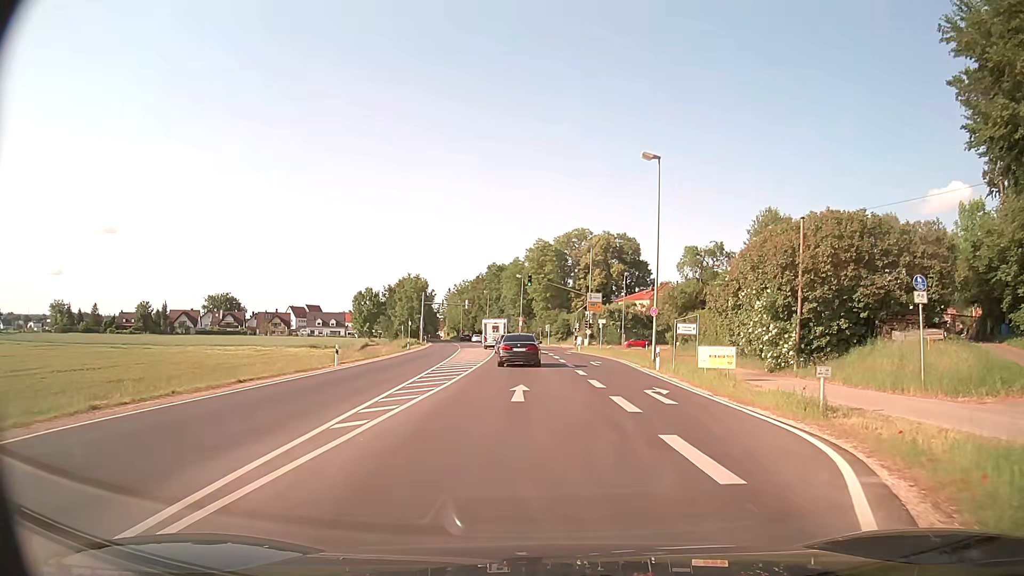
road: secondary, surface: asphalt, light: Day
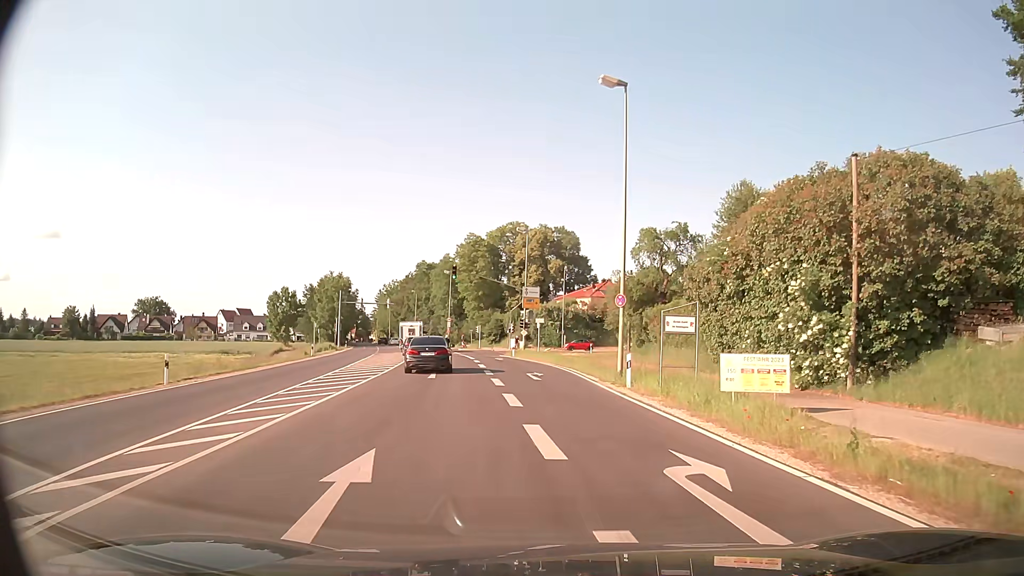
(+0.5, +10.5) m; +6°
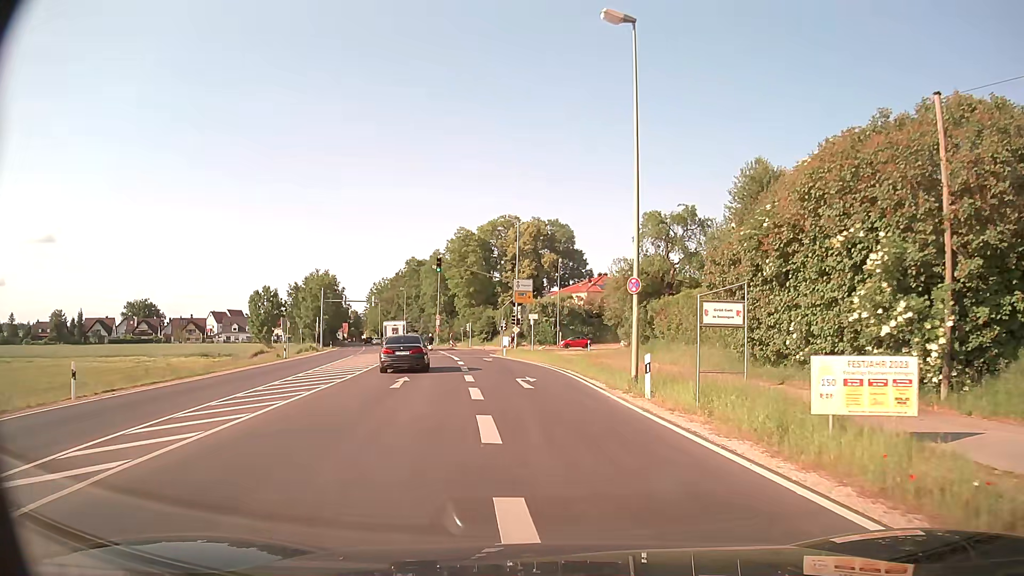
(0.0, +5.0) m; 0°
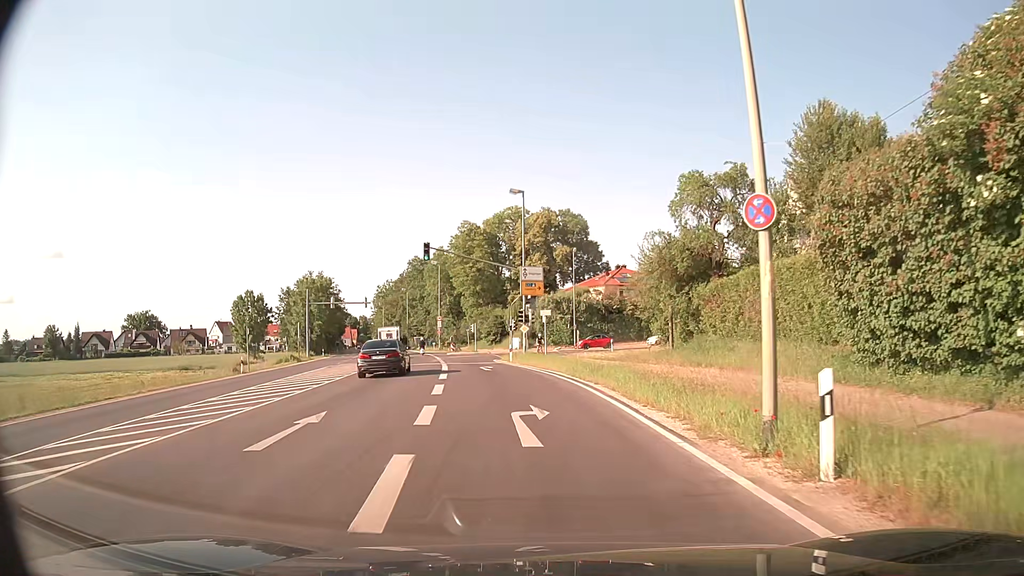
(-0.1, +9.9) m; -1°
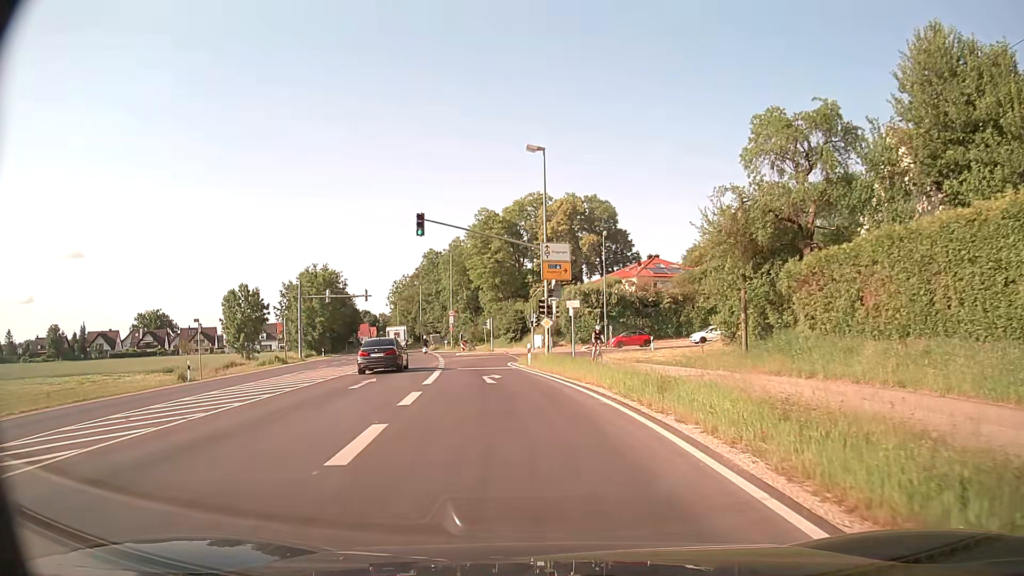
(-0.2, +9.5) m; -2°
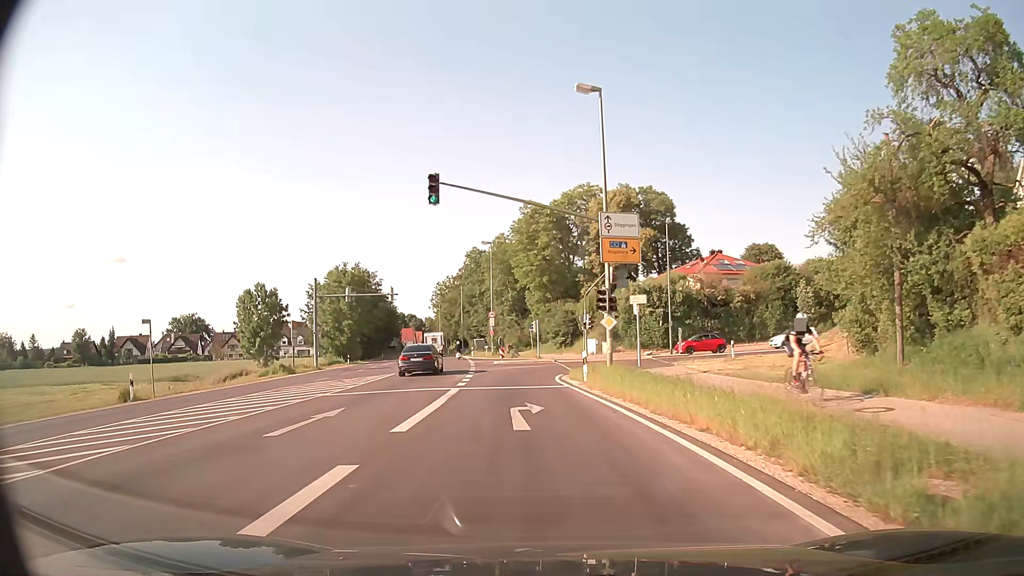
(-0.3, +9.1) m; -4°
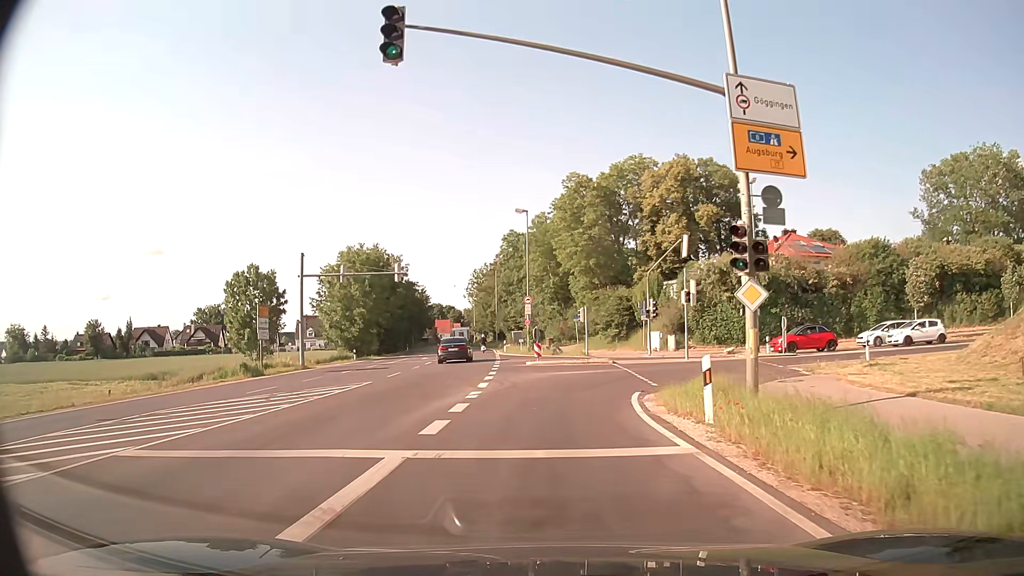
(-0.4, +12.6) m; -4°
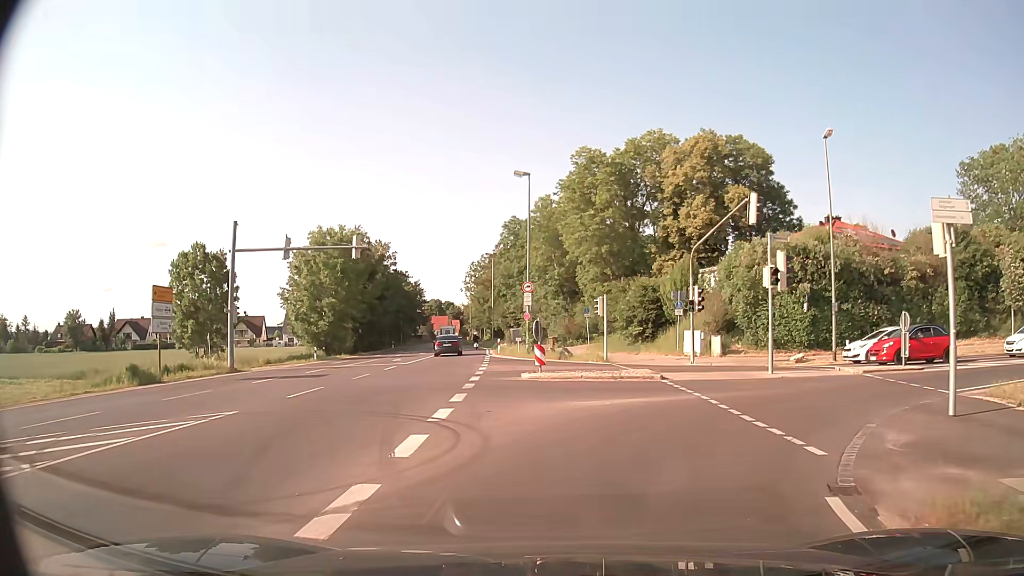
(-0.1, +11.2) m; 0°
